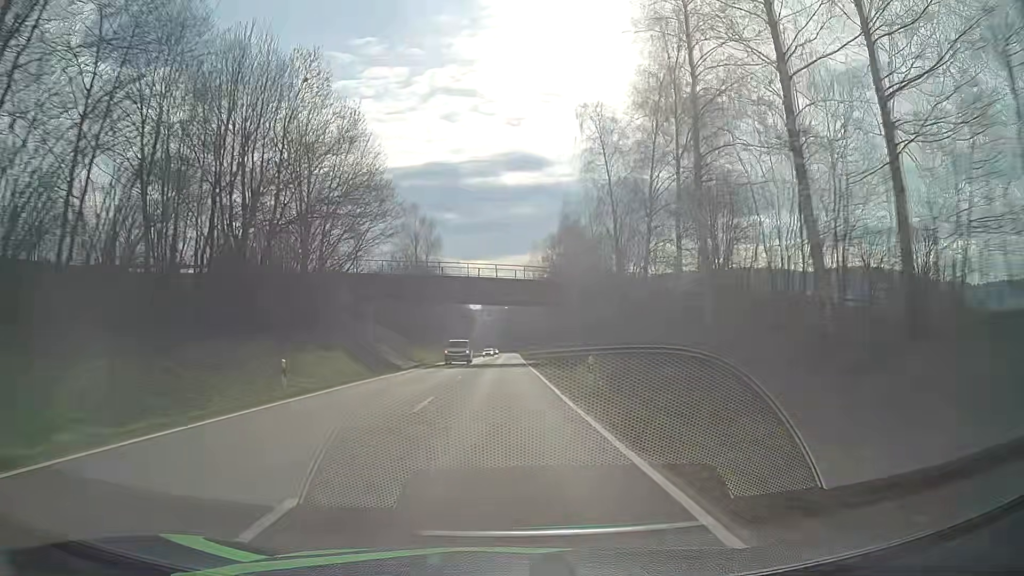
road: secondary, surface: asphalt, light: Day
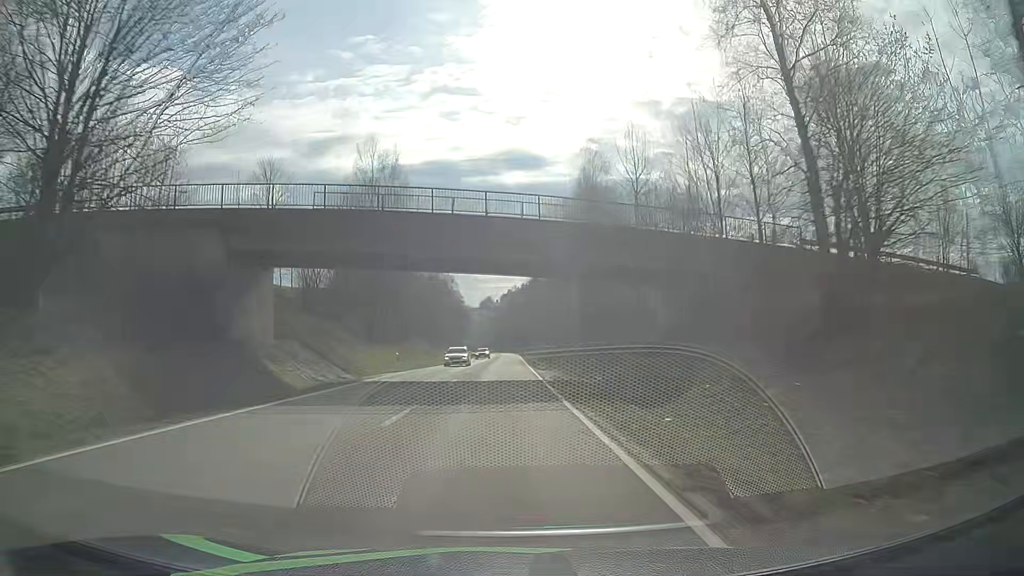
(+0.1, +26.6) m; 0°
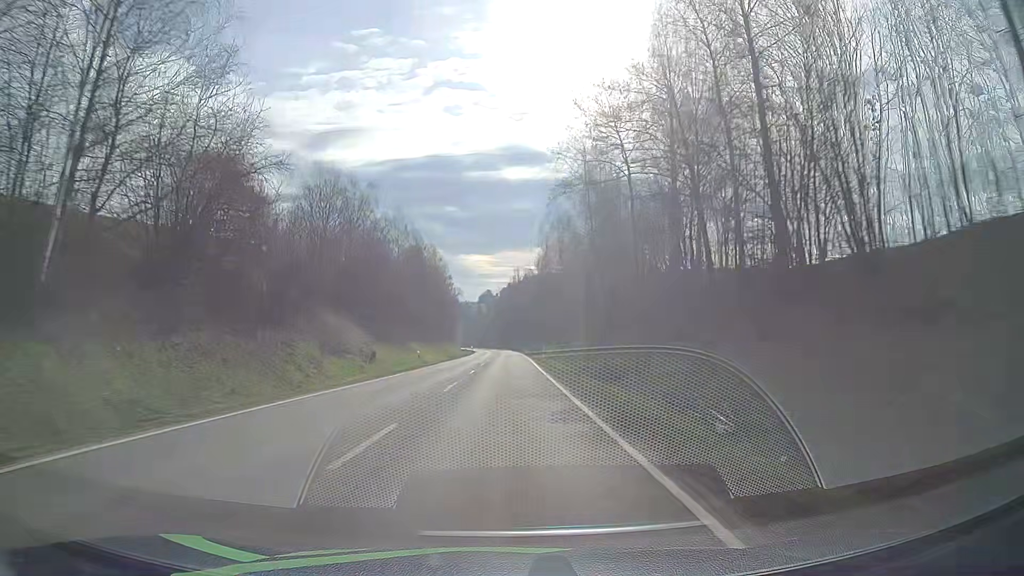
(+0.2, +40.4) m; 0°
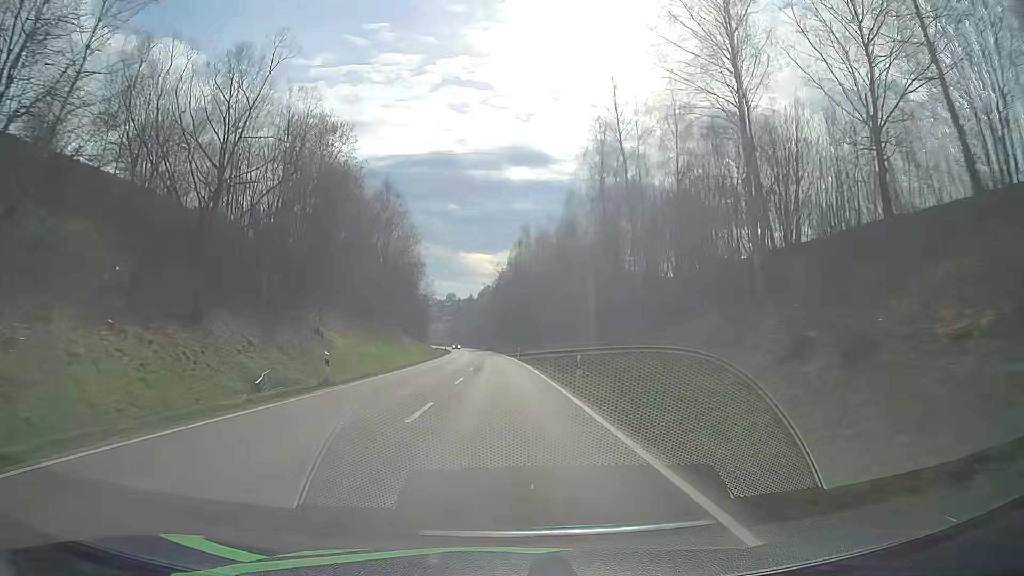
(+0.7, +68.5) m; +1°
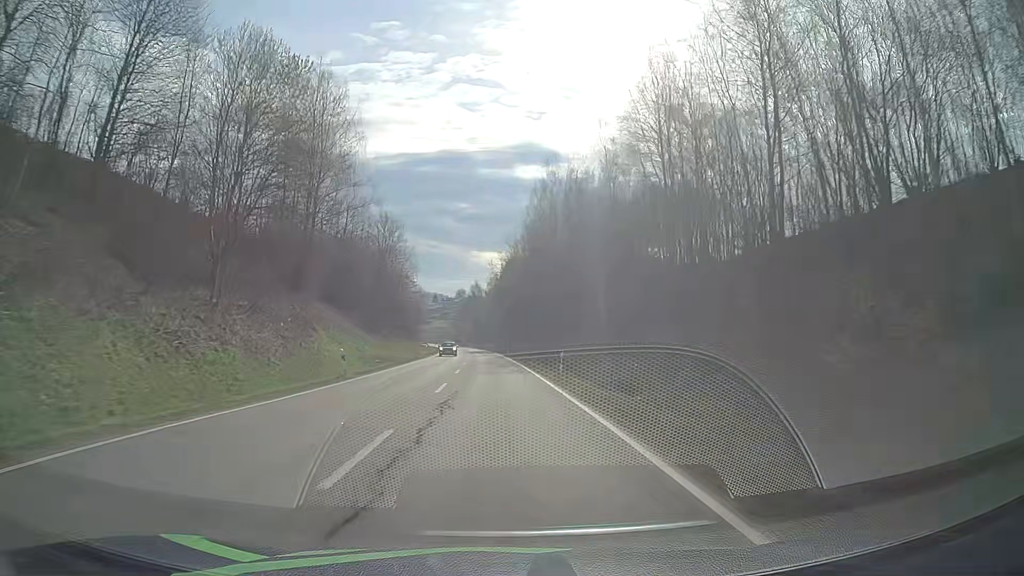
(-0.4, +41.4) m; -1°
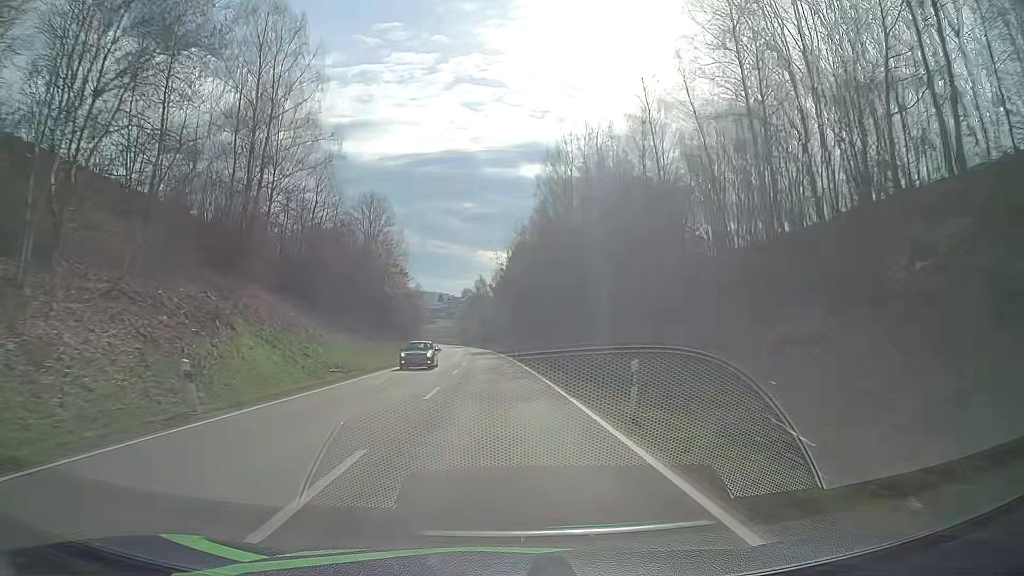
(-0.1, +13.8) m; -1°
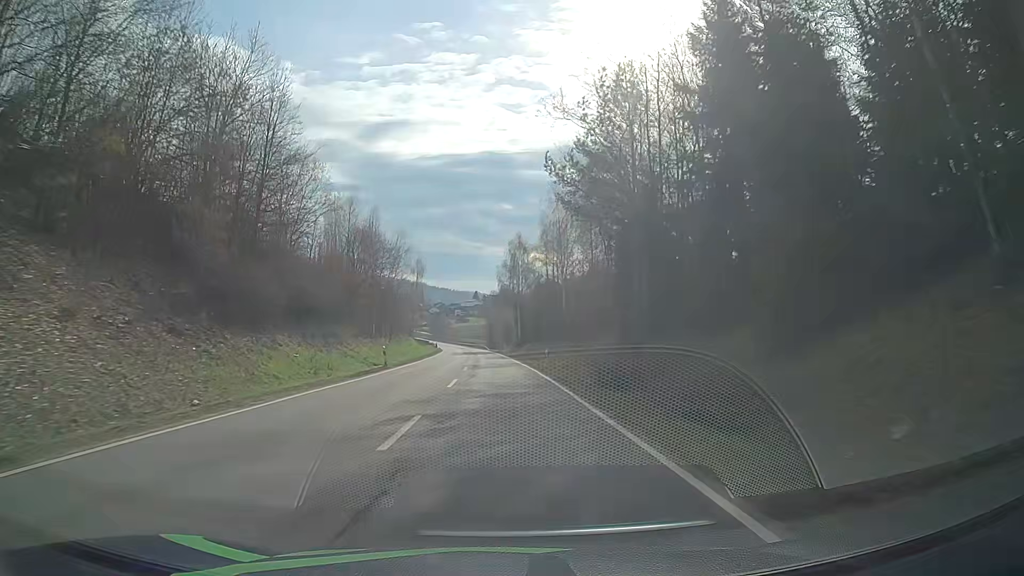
(-2.3, +68.3) m; -2°
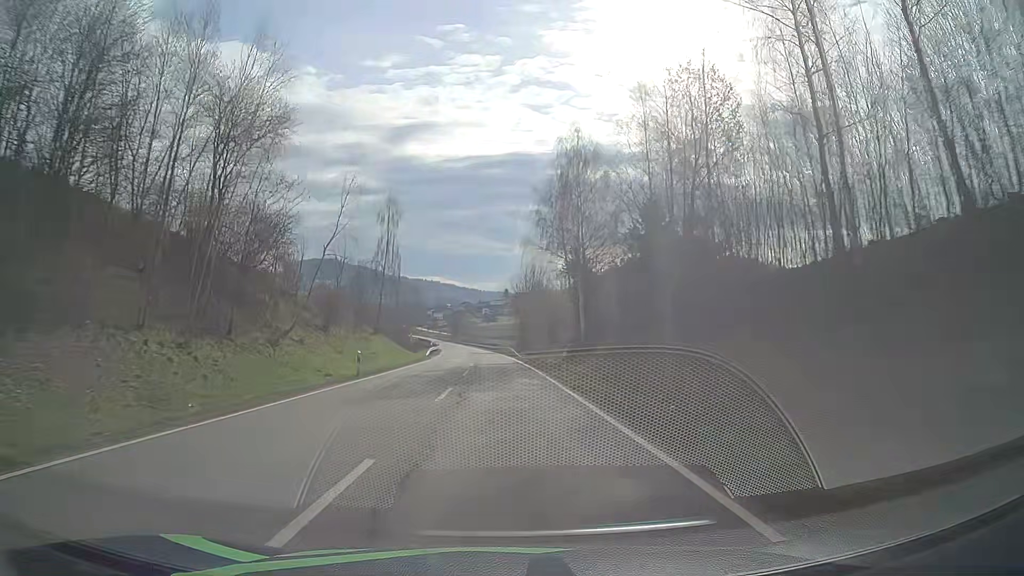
(-1.9, +53.2) m; -4°
(0, +10) (0, +20) (0, +30) (-1, +40) (-1, +50) (-1, +60) (-2, +70) (-3, +80) (-3, +90) (-4, +100) m
